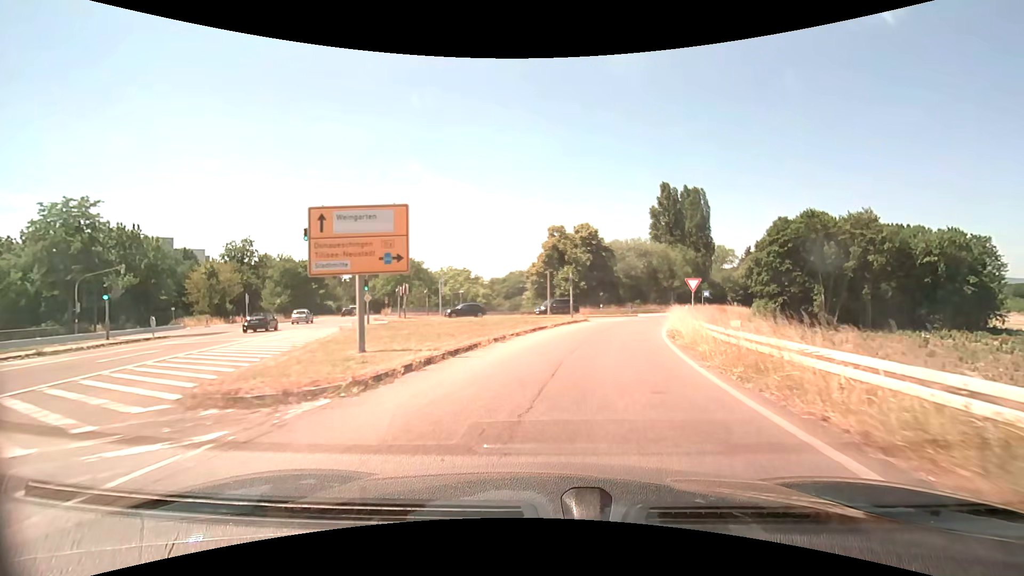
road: trunk_link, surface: asphalt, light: Day
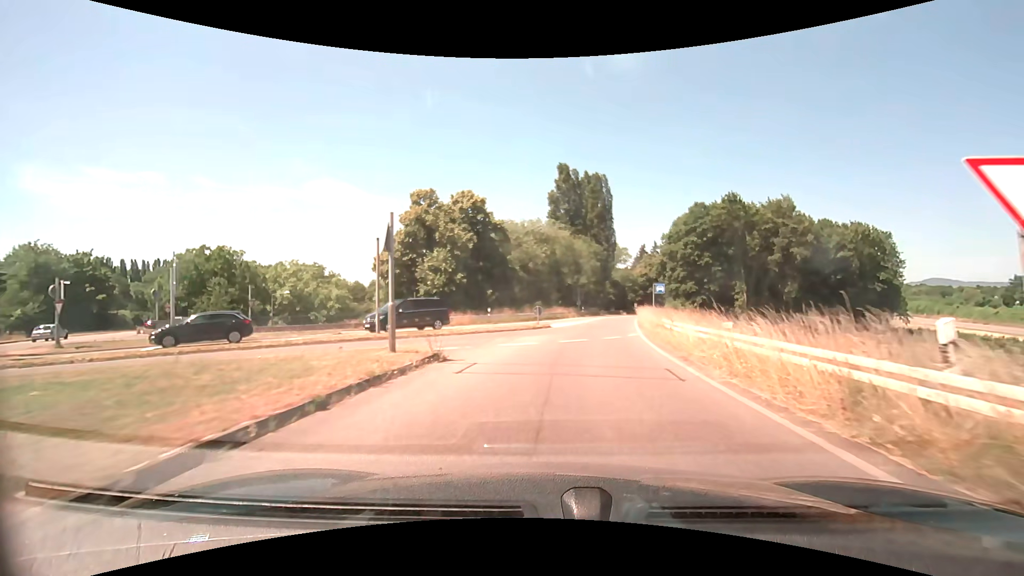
(+2.8, +24.2) m; +13°
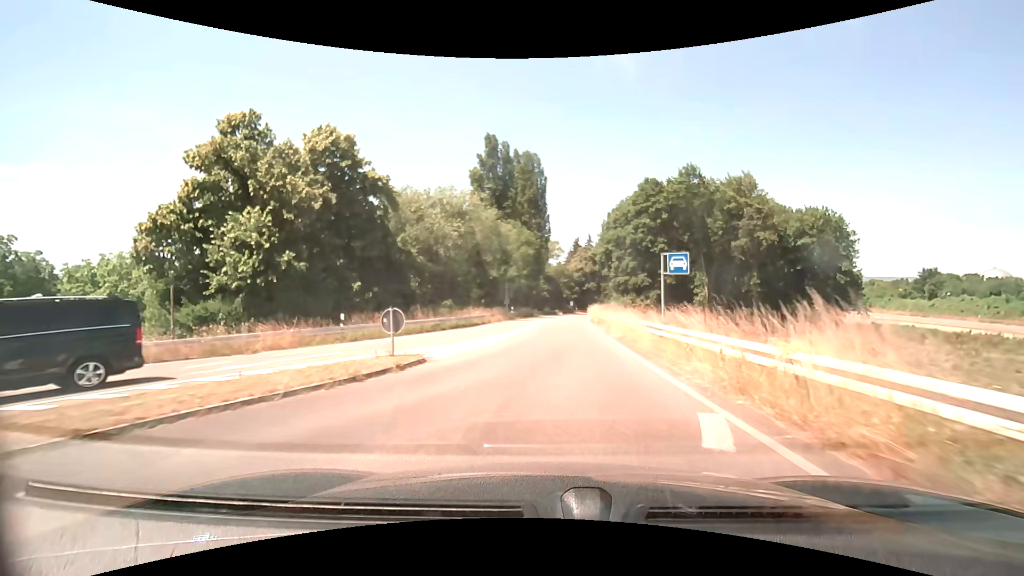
(+1.3, +18.6) m; +8°
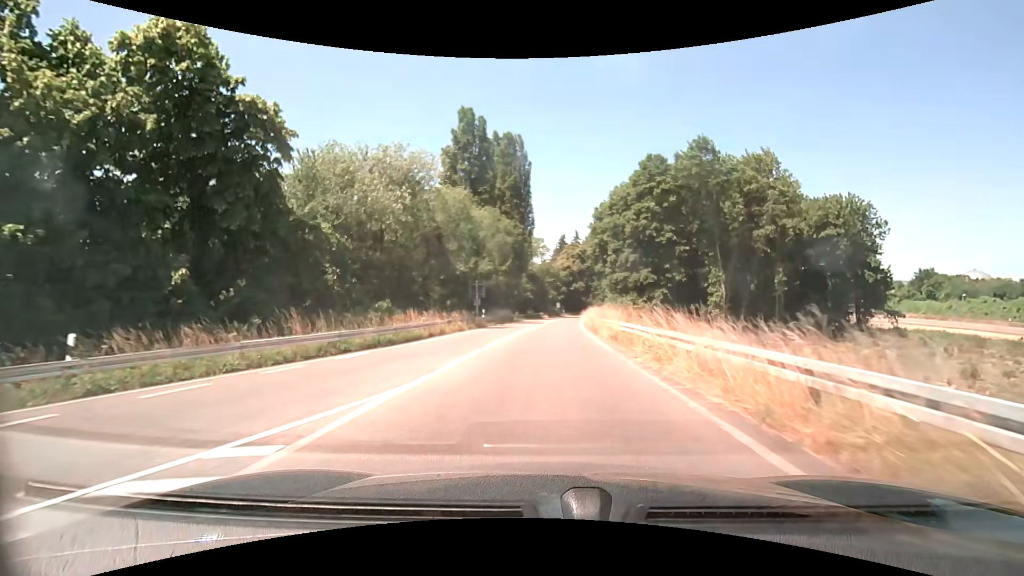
(+0.2, +12.9) m; +1°
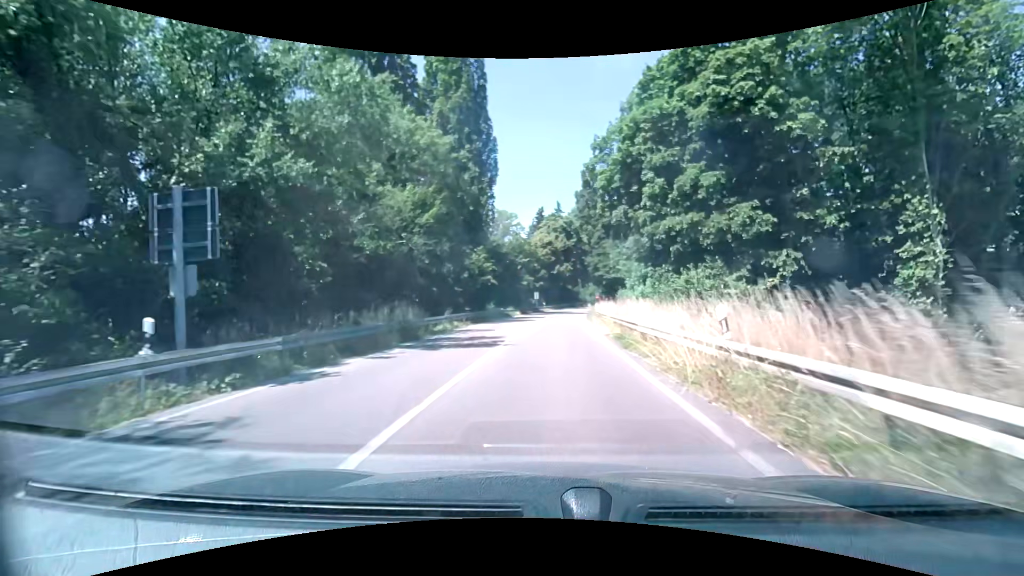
(+0.9, +33.8) m; +3°
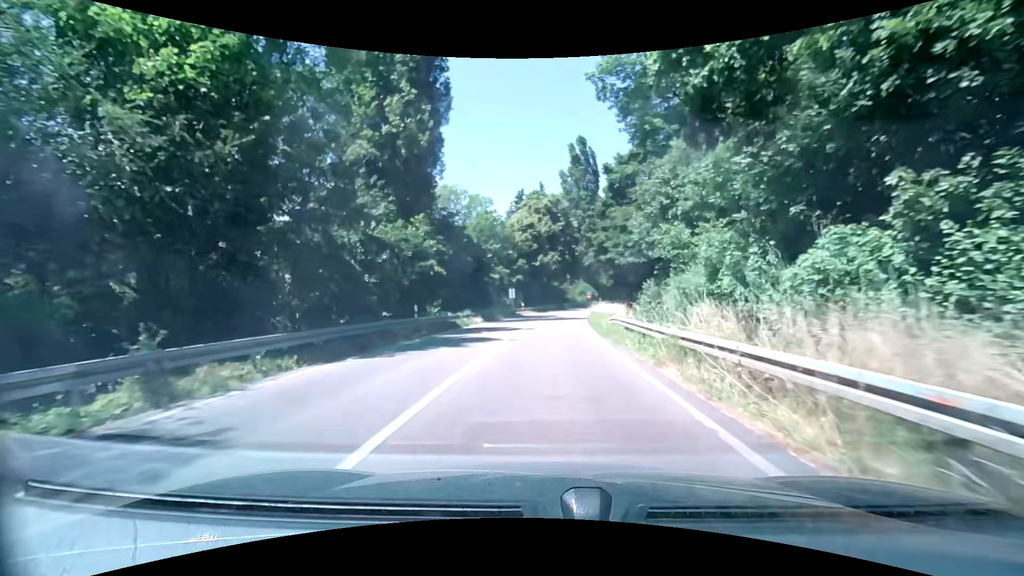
(+0.4, +20.9) m; +2°
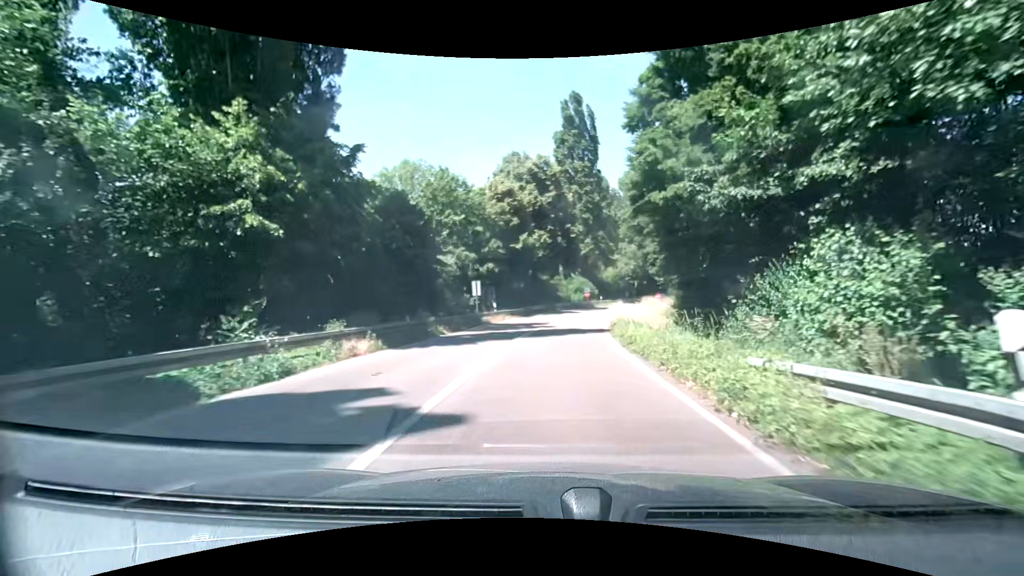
(+0.1, +20.4) m; +1°
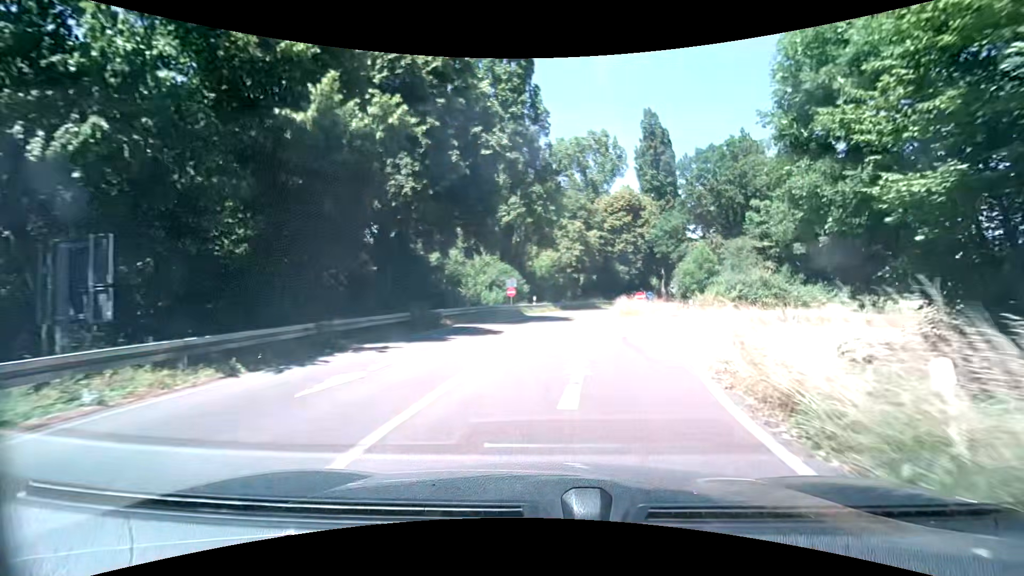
(+1.6, +31.7) m; +9°
(+1, +10) (+3, +20) (+8, +28) (+16, +35) (+25, +38) (+35, +39) (+44, +35) (+52, +29) (+58, +21) (+62, +12) m
